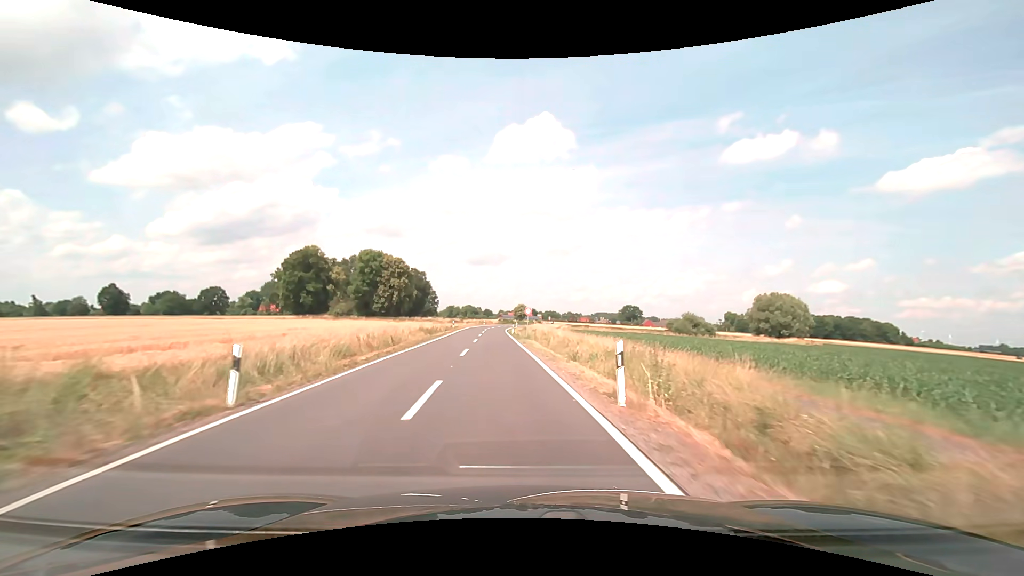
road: secondary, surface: asphalt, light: Day
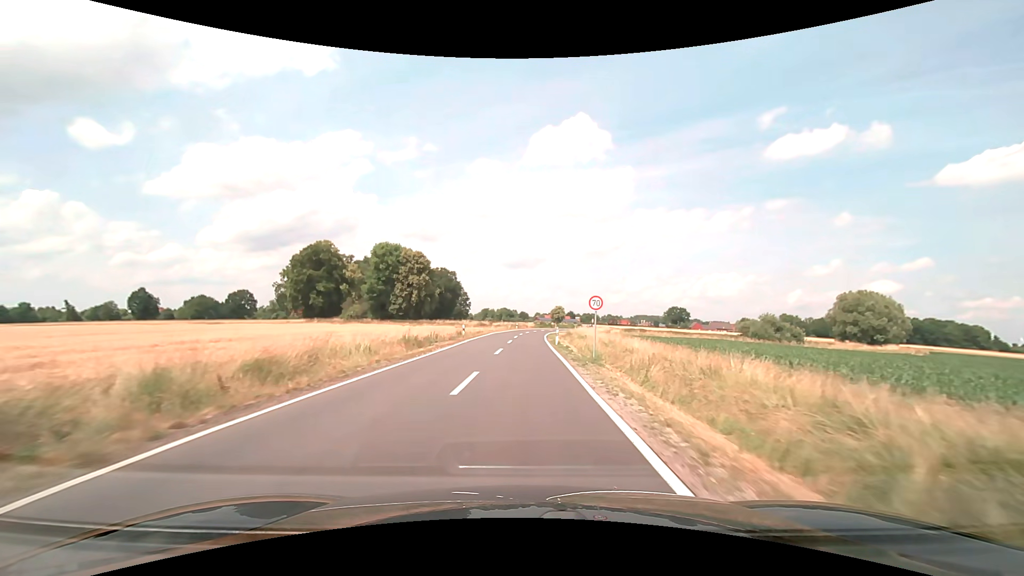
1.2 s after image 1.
(-1.0, +21.4) m; -4°
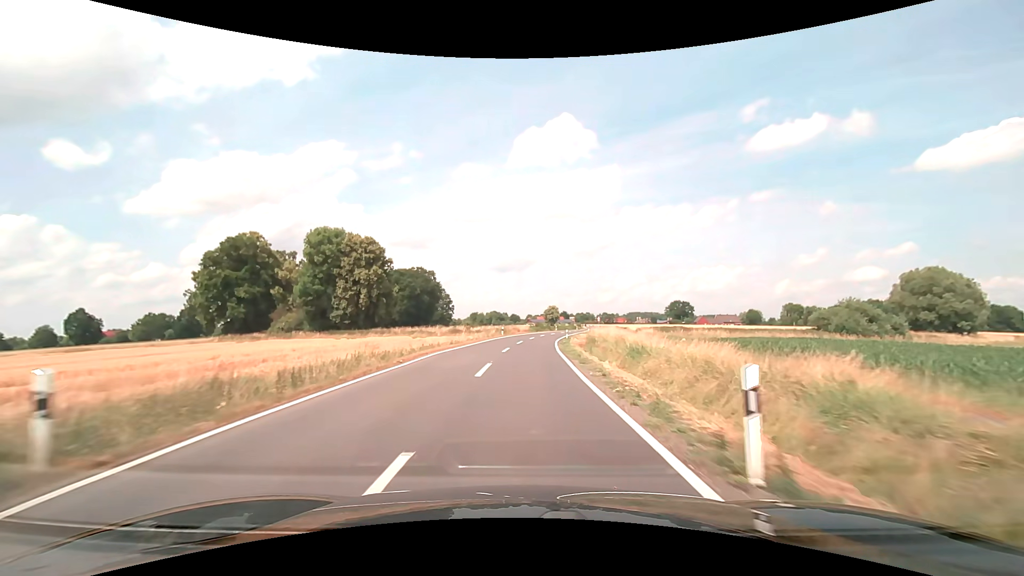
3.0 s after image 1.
(+0.2, +32.4) m; +1°
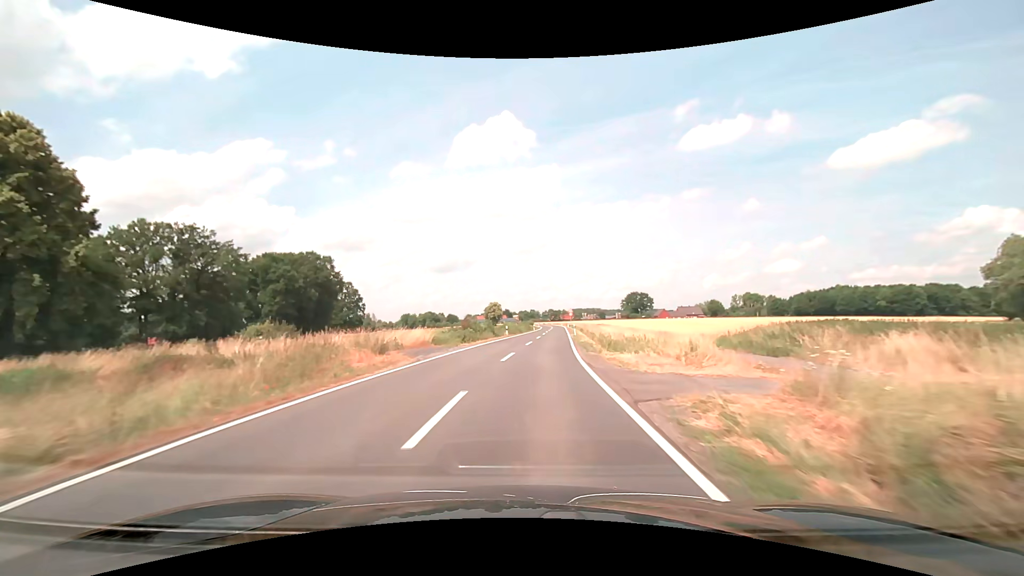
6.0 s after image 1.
(+2.3, +55.6) m; +7°
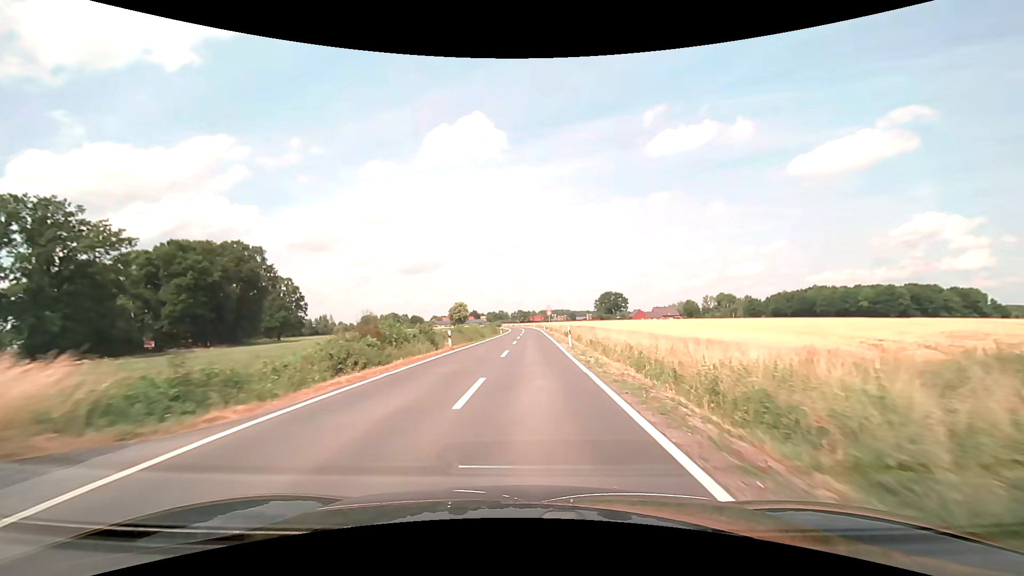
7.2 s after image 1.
(+0.6, +21.5) m; +3°
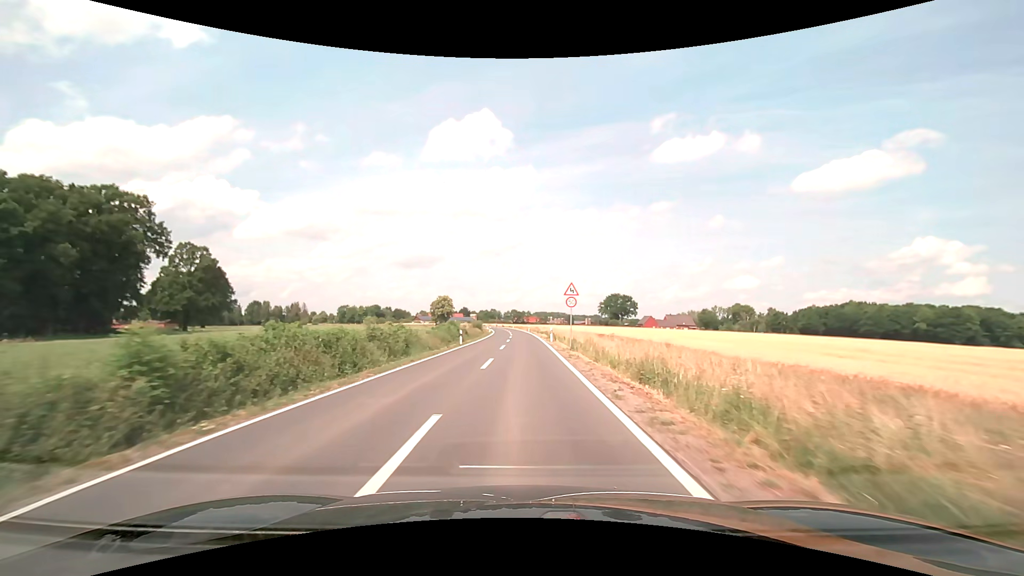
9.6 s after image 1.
(+0.6, +40.4) m; +1°
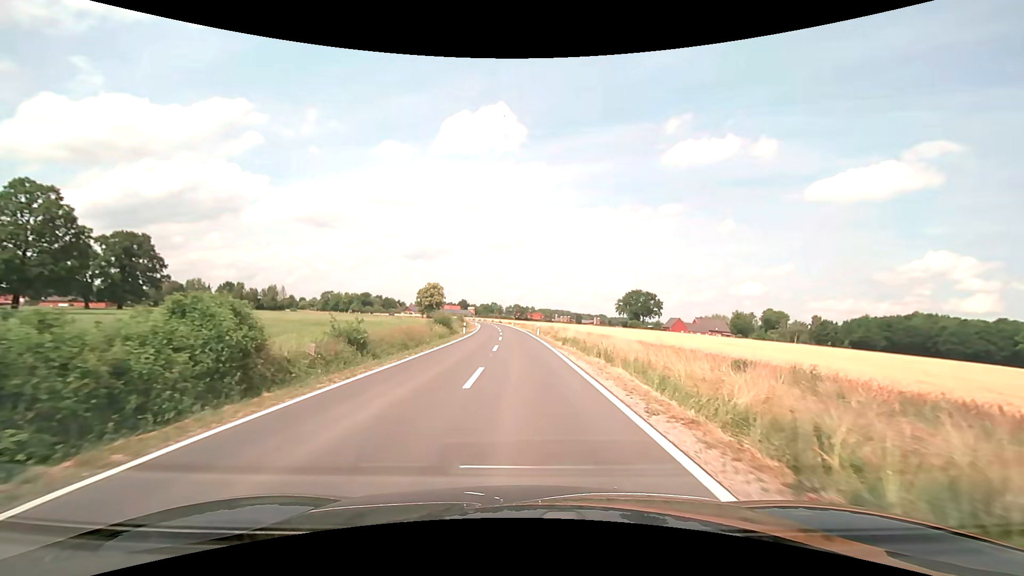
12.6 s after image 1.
(-0.1, +40.6) m; 0°
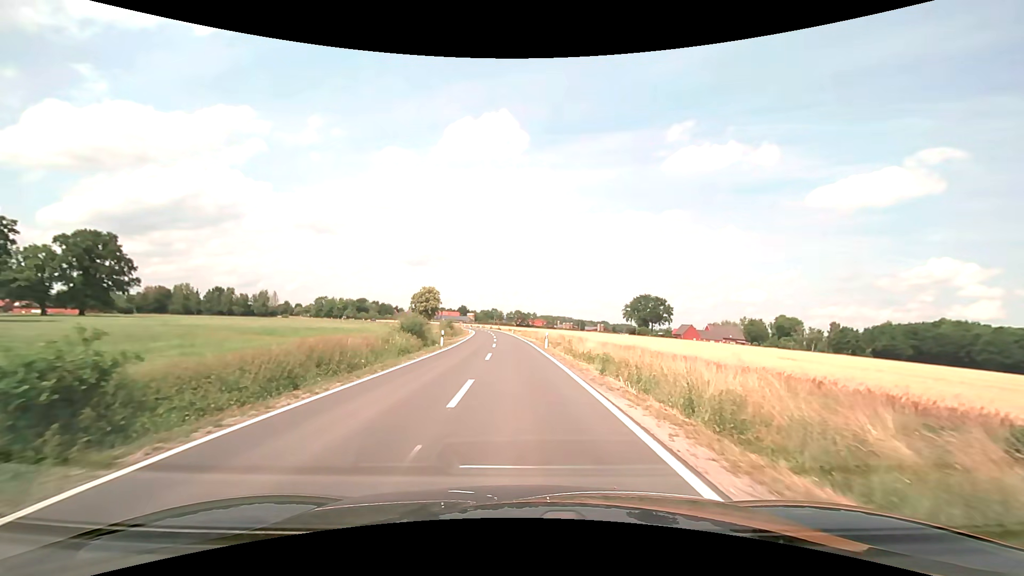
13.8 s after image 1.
(0.0, +13.6) m; 0°
(0, +10) (0, +20) (0, +30) (-1, +40) (-1, +50) (-2, +60) (-3, +70) (-3, +80) (-4, +90) (-5, +100) m
